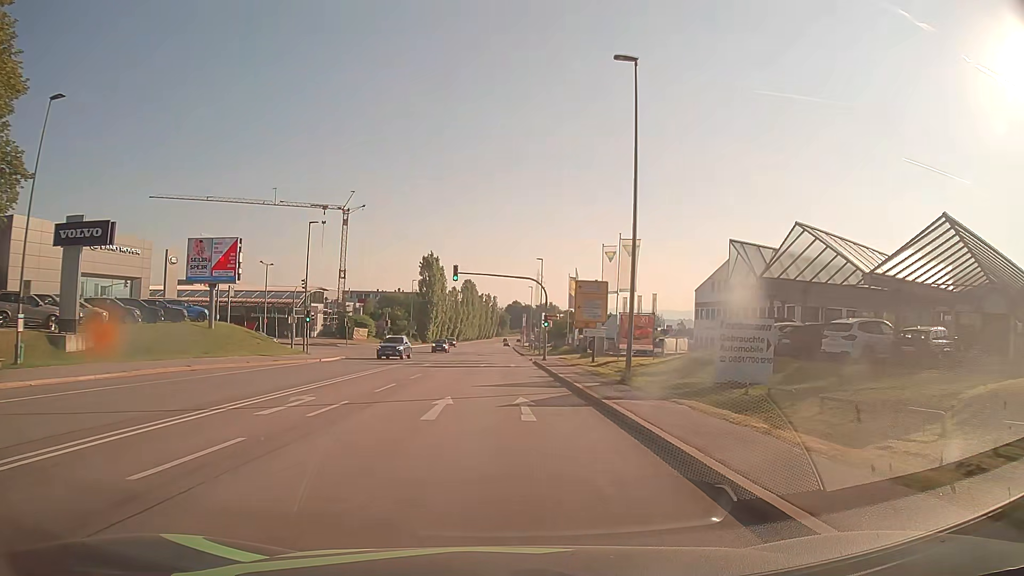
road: secondary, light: Day
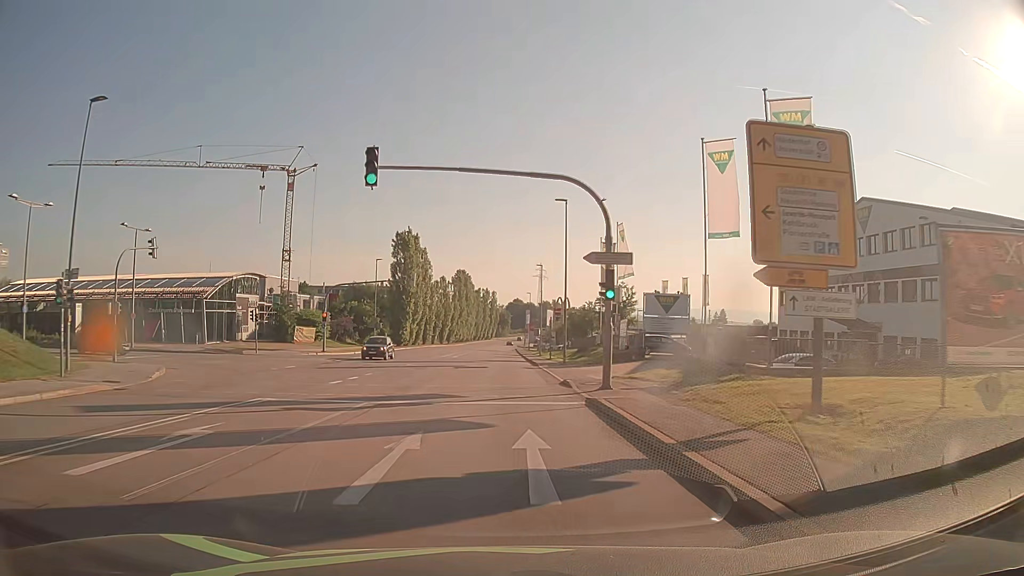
(0.0, +30.6) m; 0°
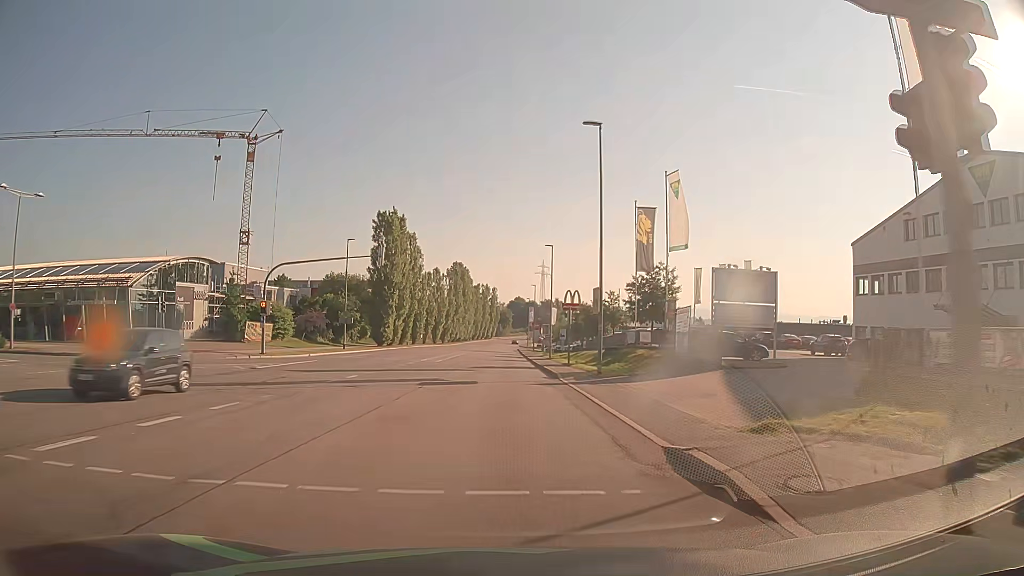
(0.0, +15.3) m; 0°
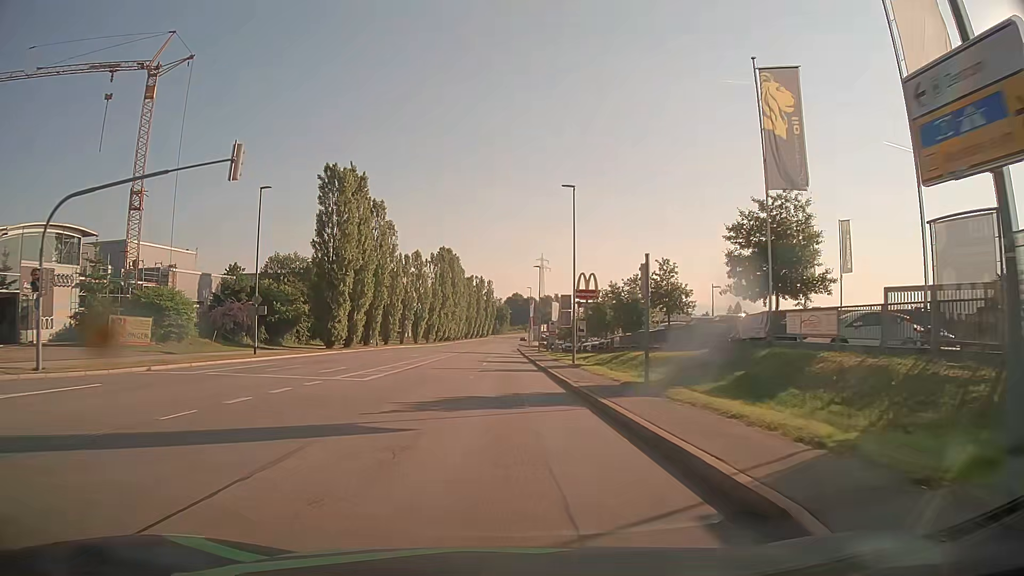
(+0.2, +23.0) m; 0°
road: tertiary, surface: asphalt
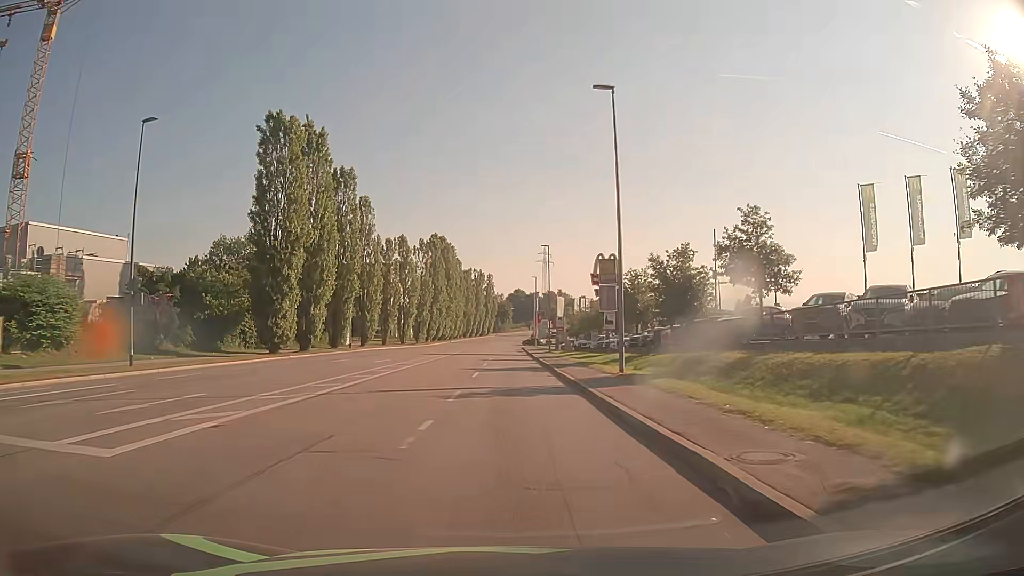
(0.0, +15.3) m; 0°
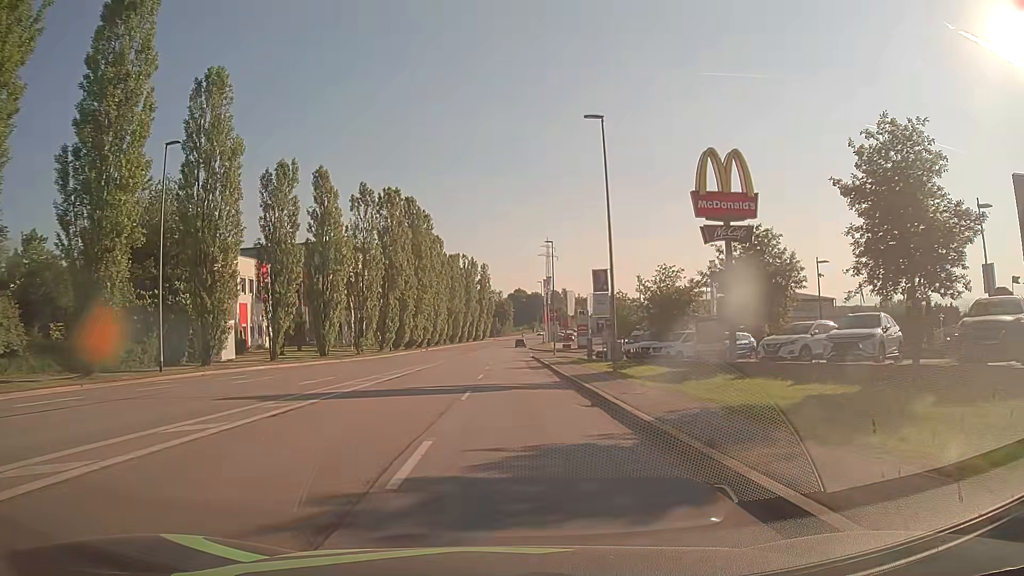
(-0.2, +38.2) m; 0°
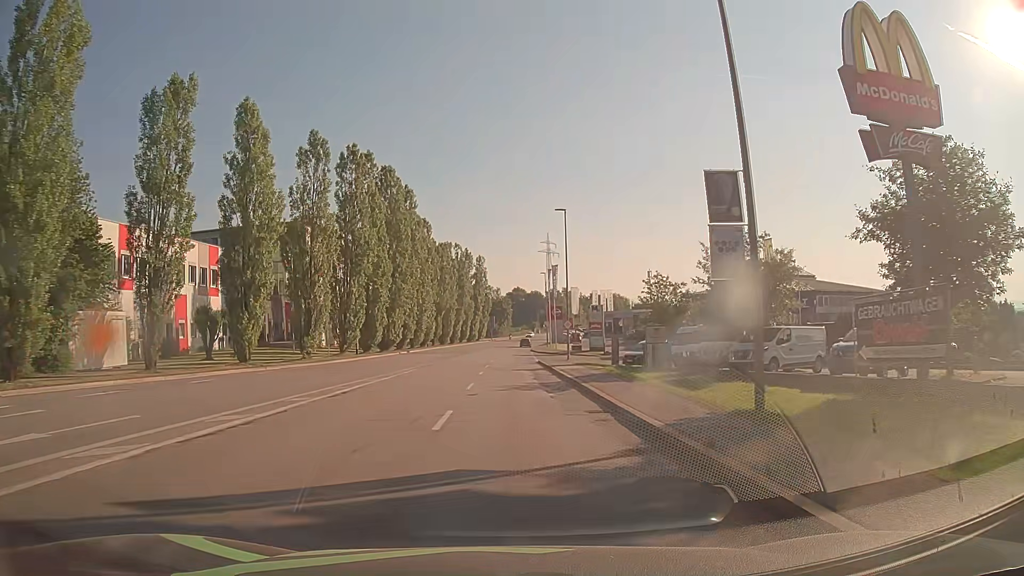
(0.0, +15.2) m; 0°
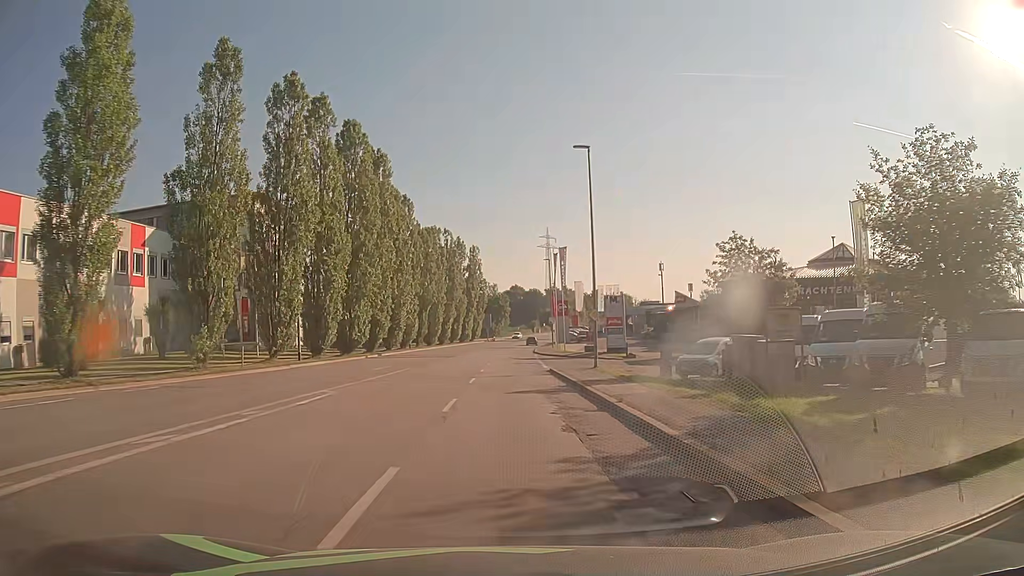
(0.0, +15.2) m; 0°
(0, +10) (0, +20) (0, +30) (0, +40) (0, +50) (0, +60) (+1, +70) (+1, +80) (+2, +90) (+3, +100) m
